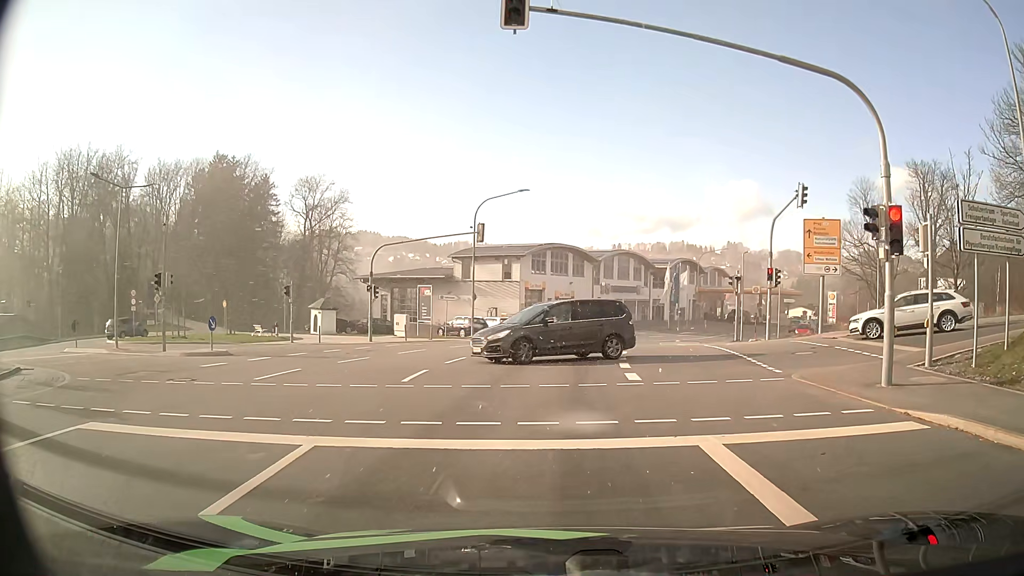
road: secondary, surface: asphalt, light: Day
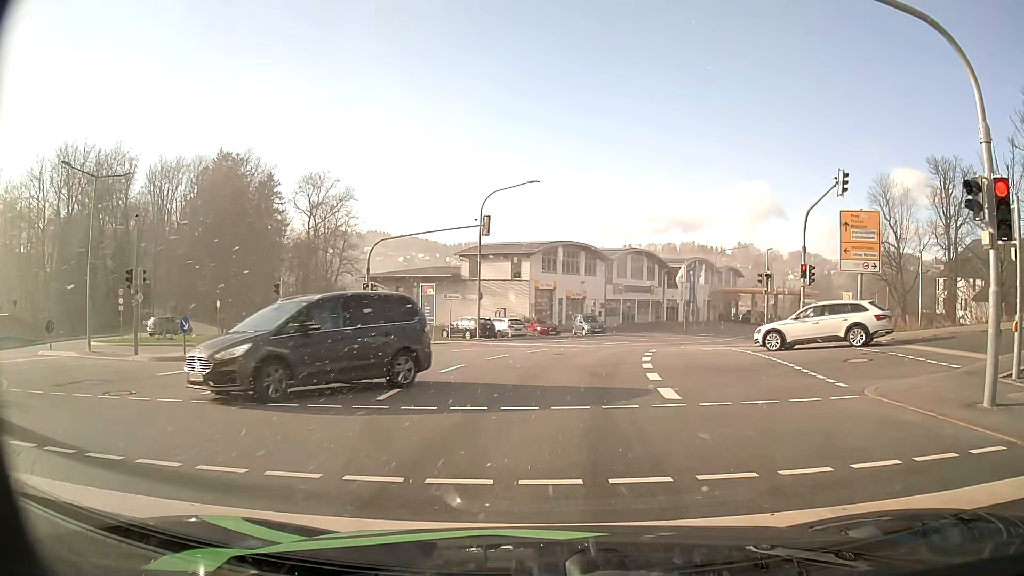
(0.0, +2.8) m; -2°
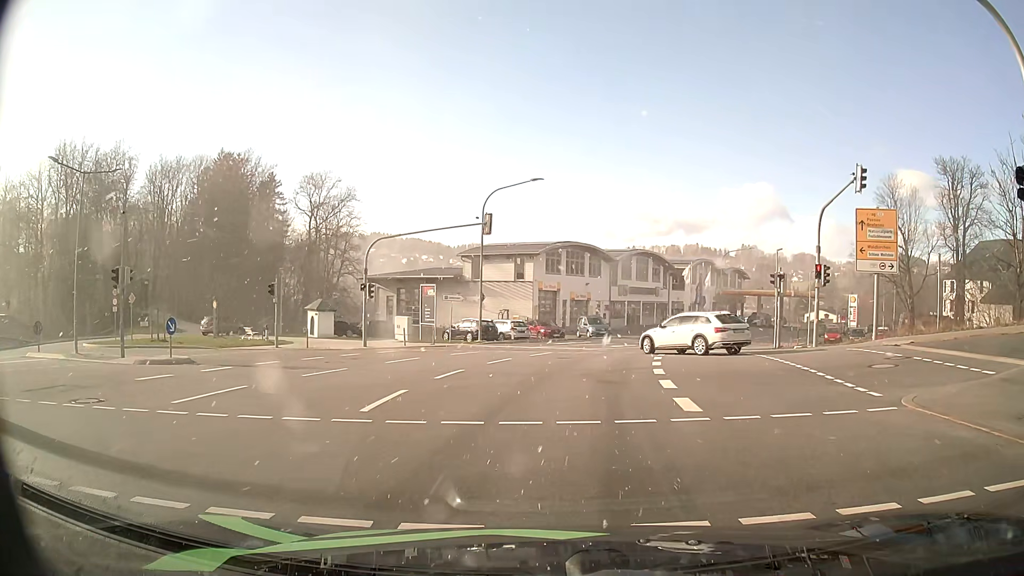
(0.0, +1.1) m; +2°
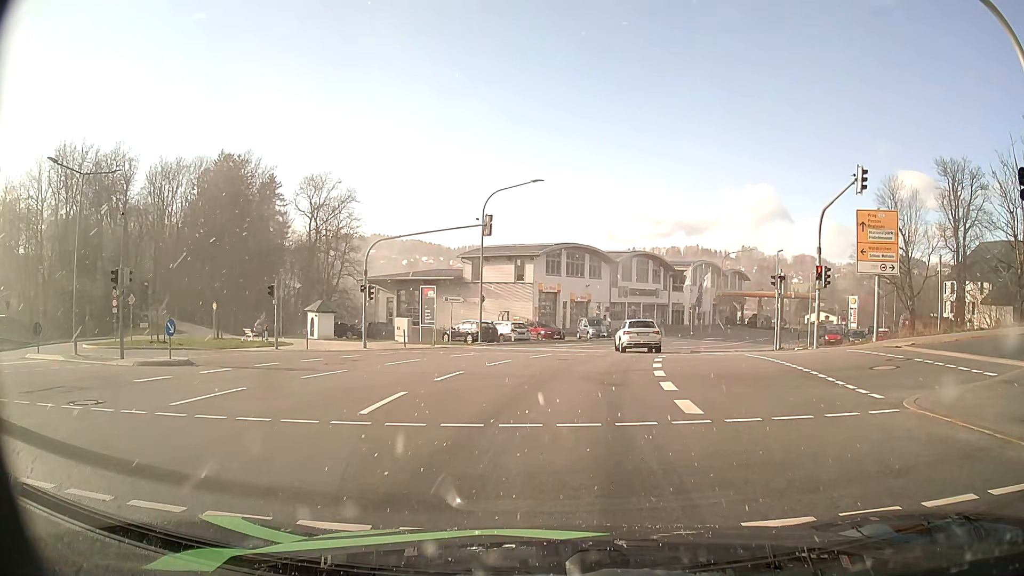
(0.0, +0.1) m; 0°
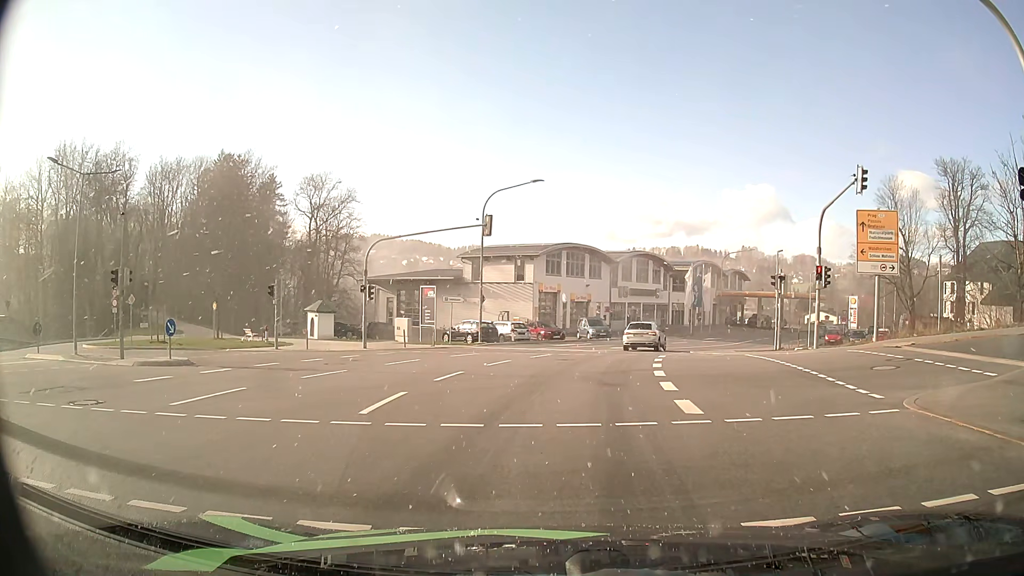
(0.0, 0.0) m; 0°
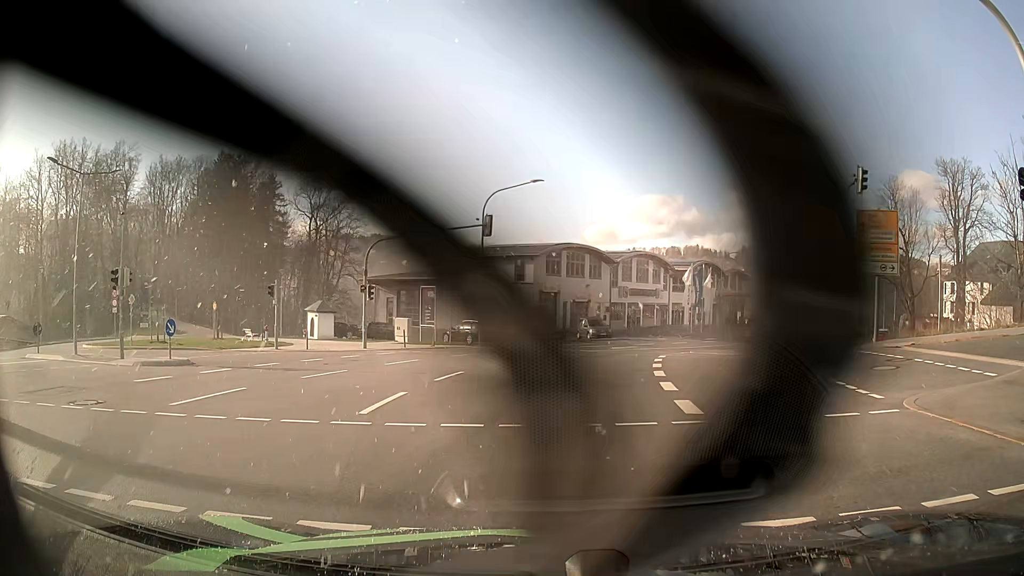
(0.0, 0.0) m; 0°
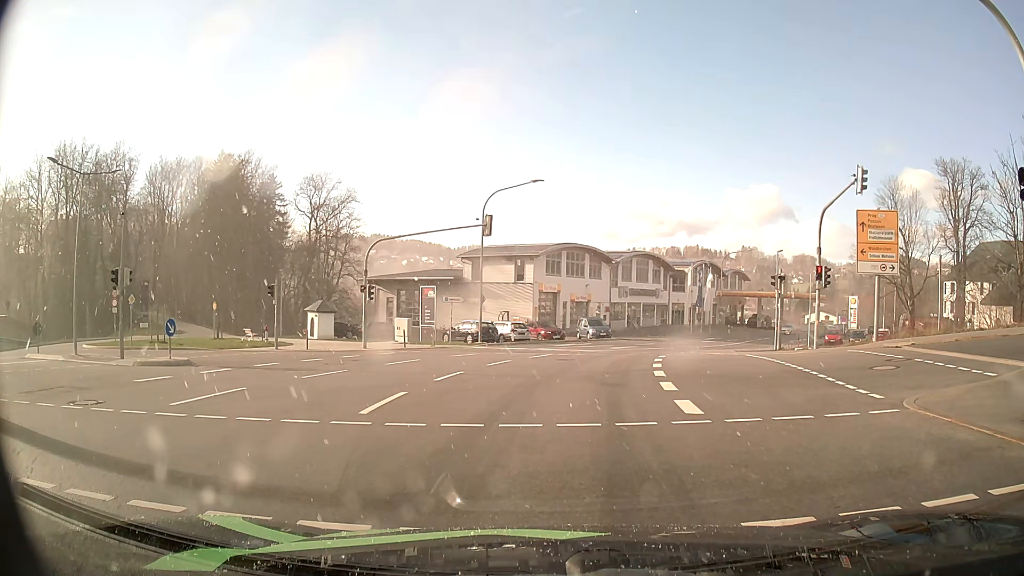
(0.0, 0.0) m; 0°
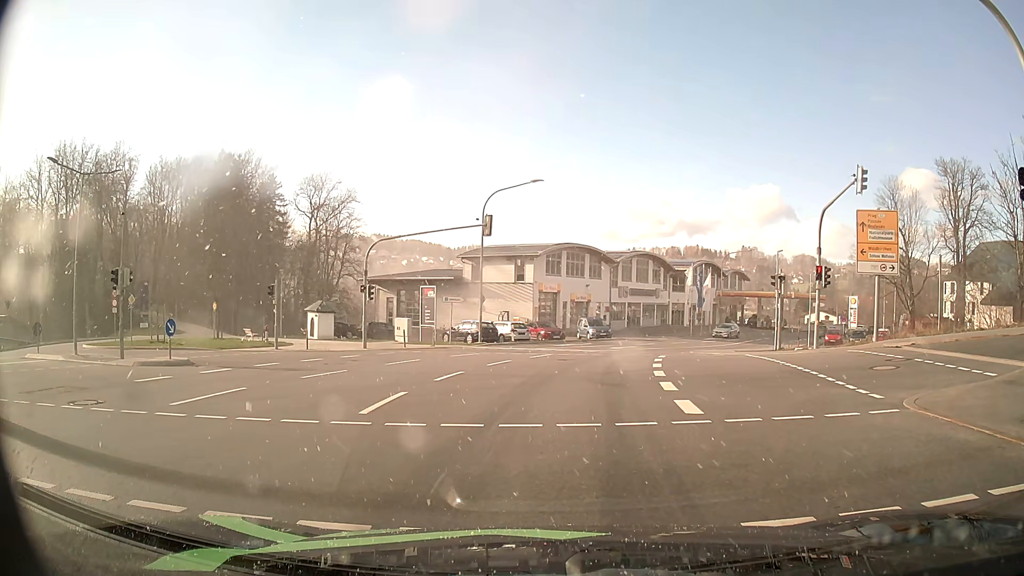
(0.0, 0.0) m; 0°
(0, +10) (+7, +17) (+17, +15) (+26, +10) (+34, +5) (+42, -1) (+51, -6) (+59, -12) (+68, -17) (+76, -22) m
